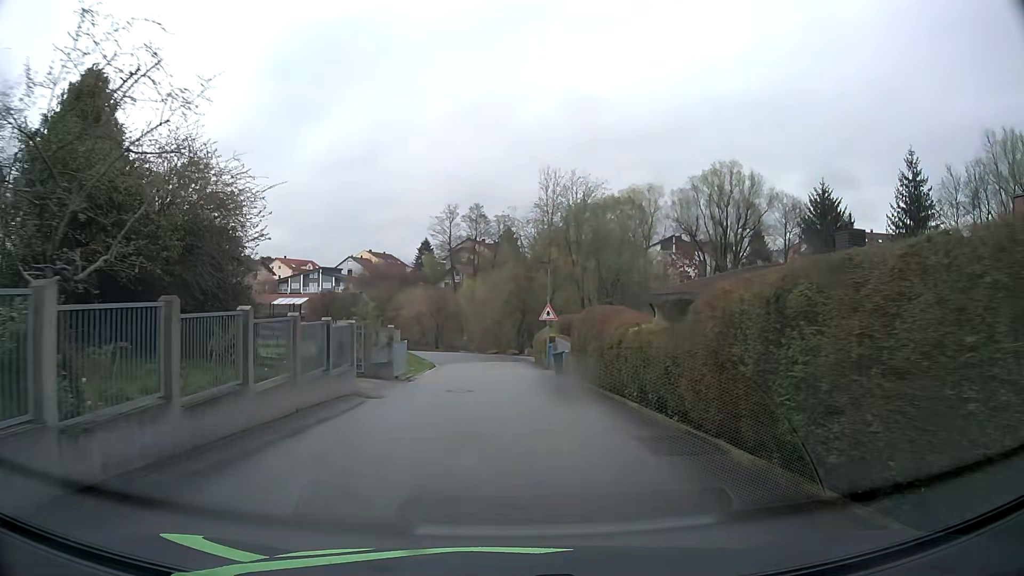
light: Day
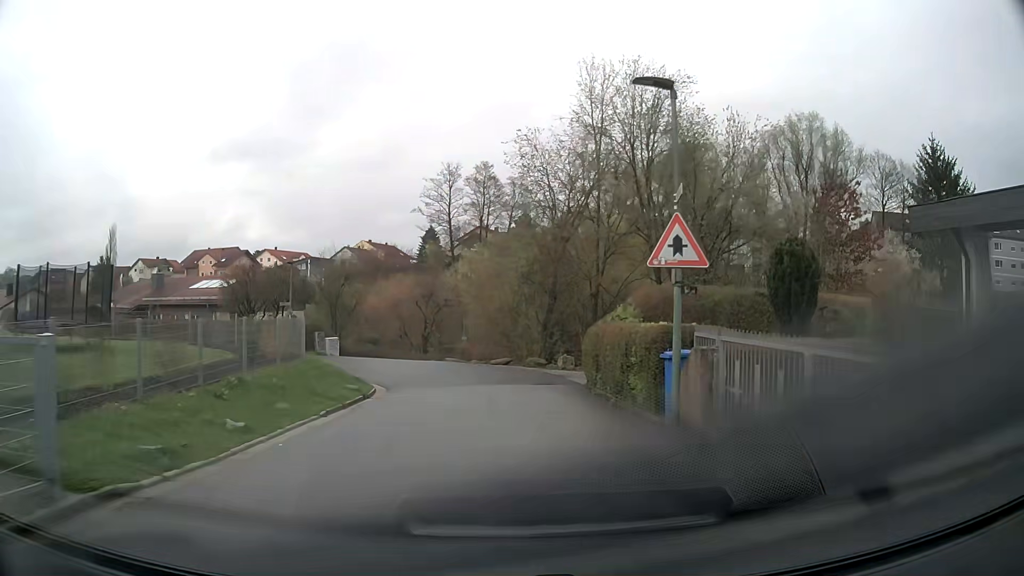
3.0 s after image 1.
(-0.1, +22.7) m; -1°
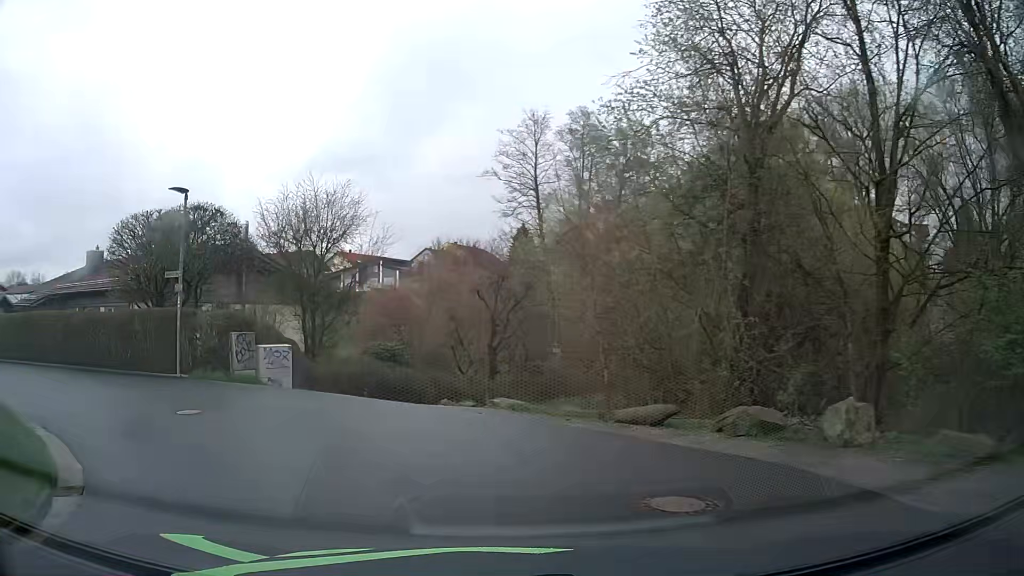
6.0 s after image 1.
(-0.4, +20.2) m; -8°
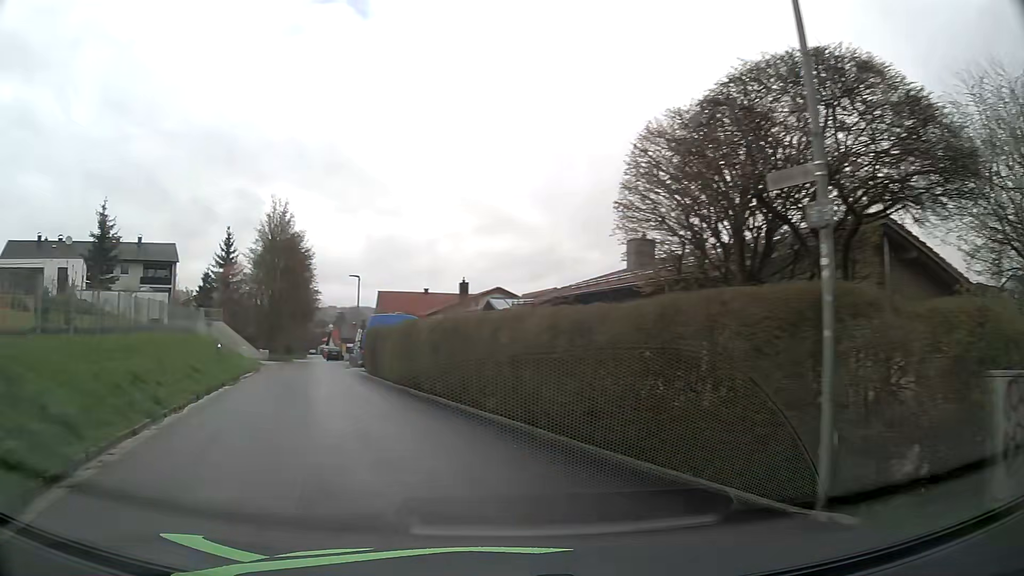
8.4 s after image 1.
(-5.0, +12.0) m; -50°
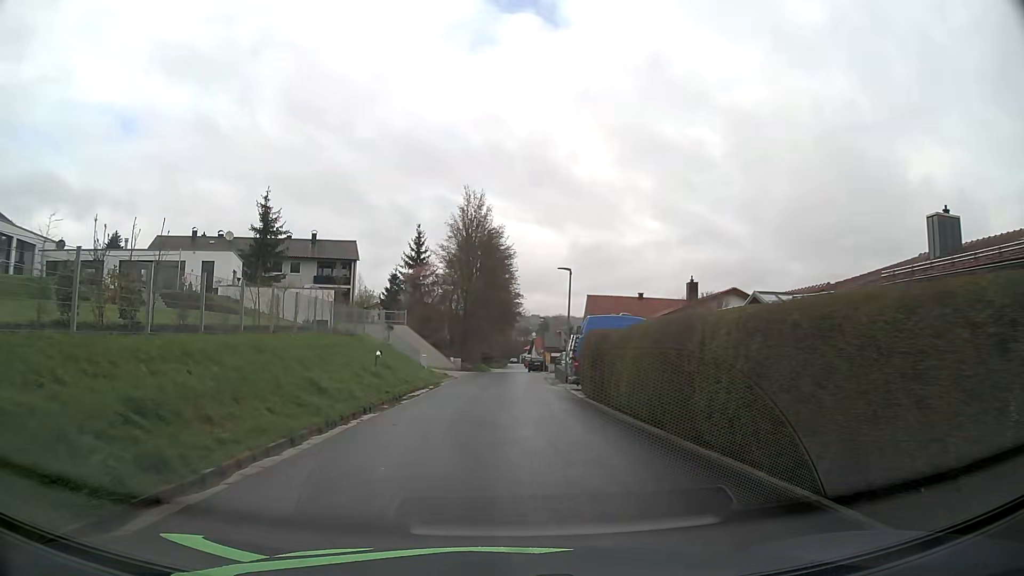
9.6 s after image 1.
(-1.4, +7.6) m; -18°
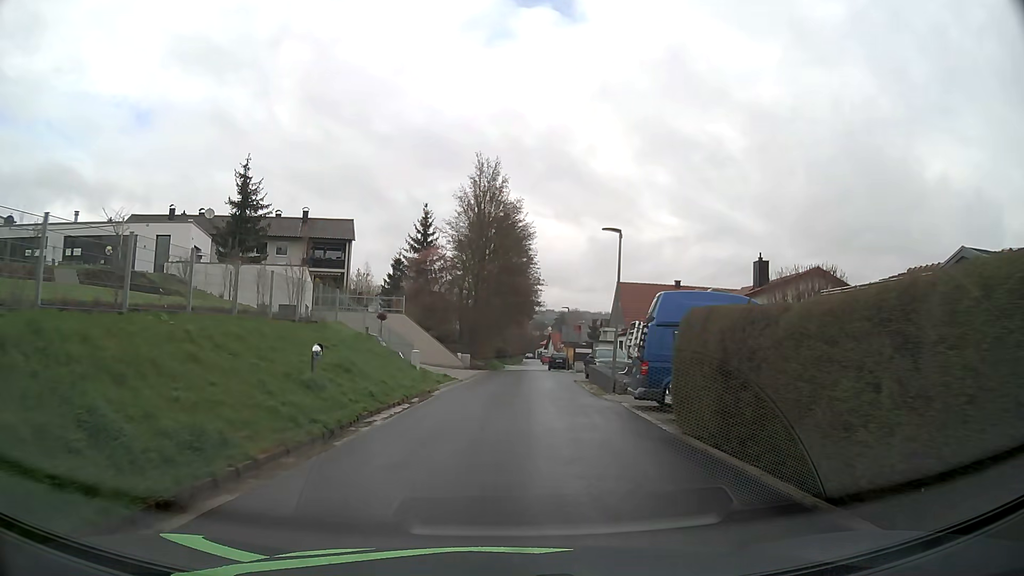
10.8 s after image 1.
(-0.1, +9.0) m; -1°
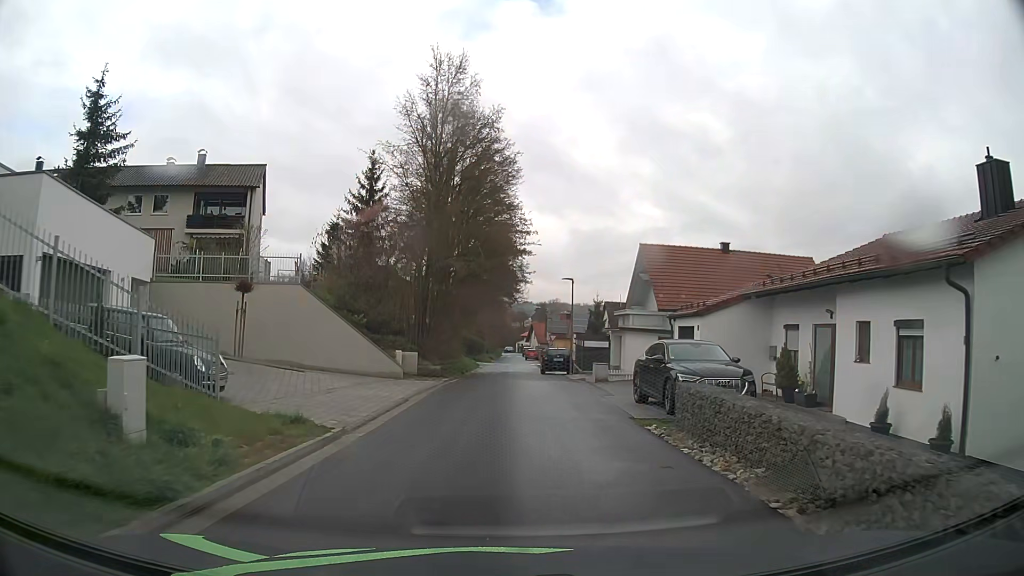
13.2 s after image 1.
(+0.3, +18.7) m; +2°
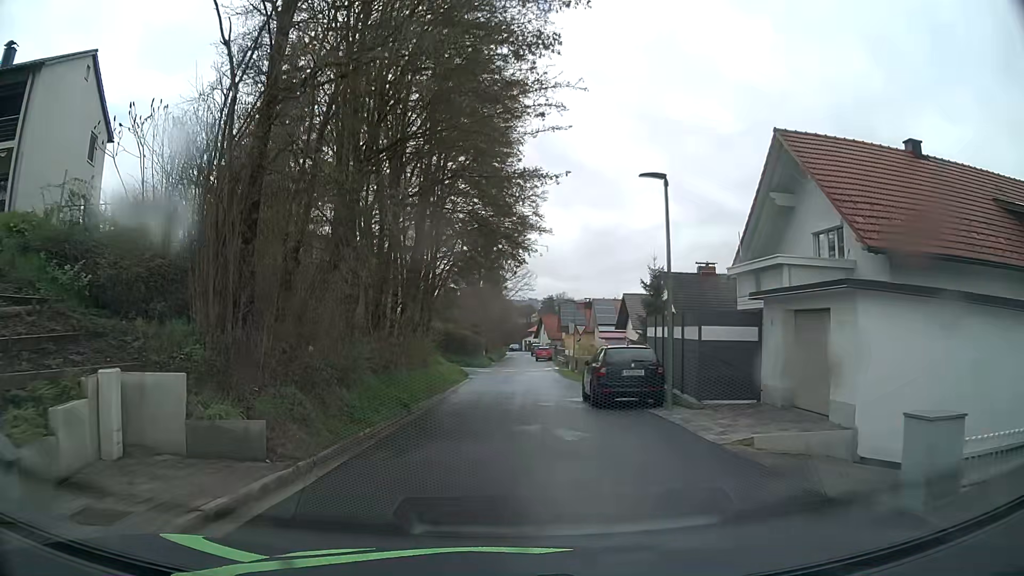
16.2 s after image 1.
(0.0, +21.5) m; -1°
